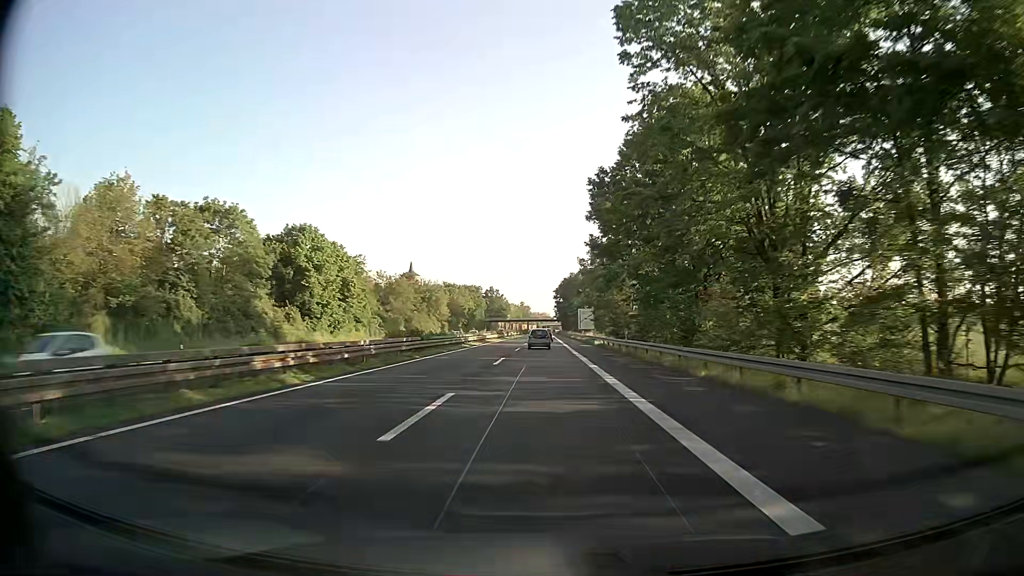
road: trunk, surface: asphalt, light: Day
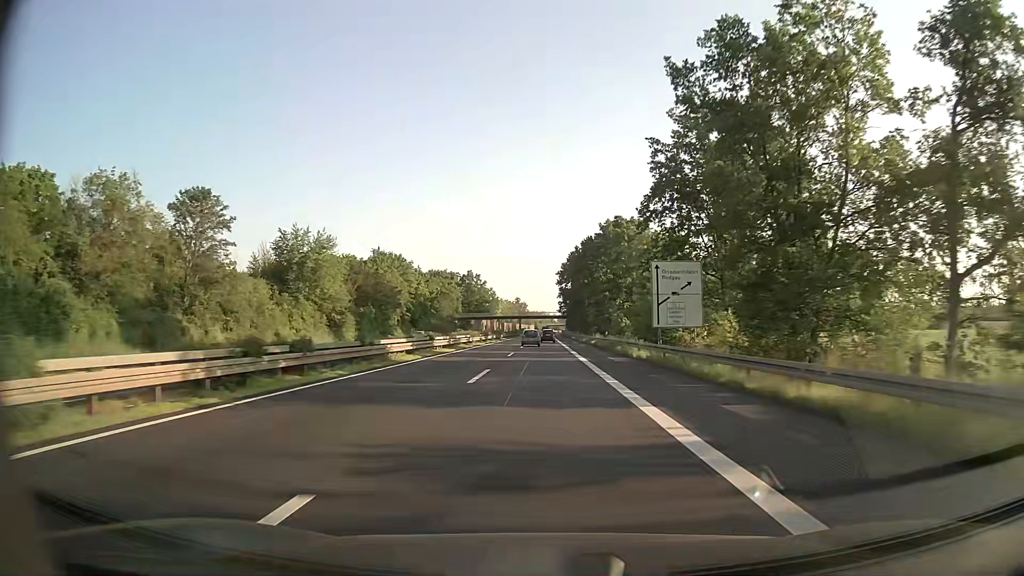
(0.0, +81.0) m; 0°
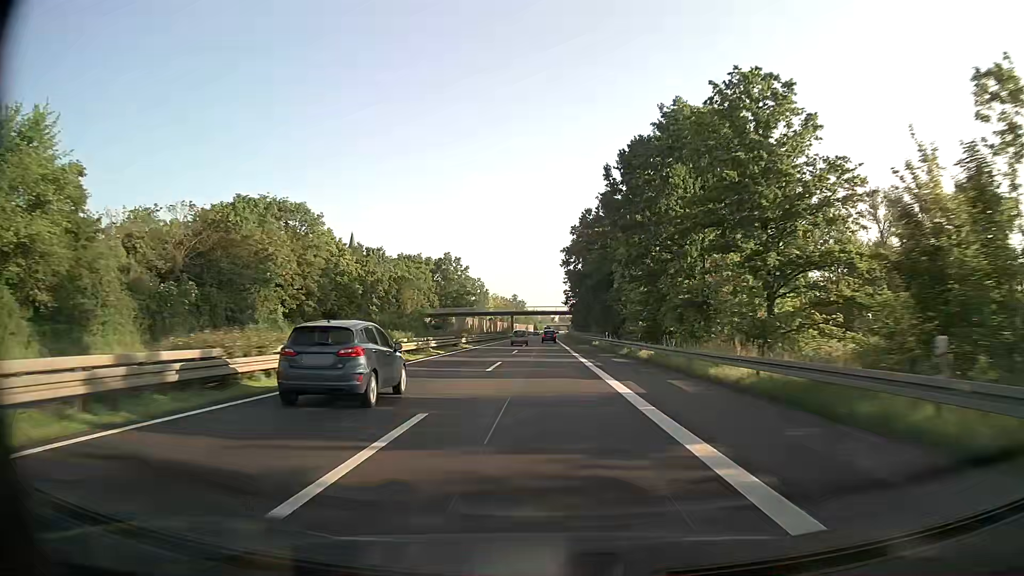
(-0.1, +48.7) m; 0°
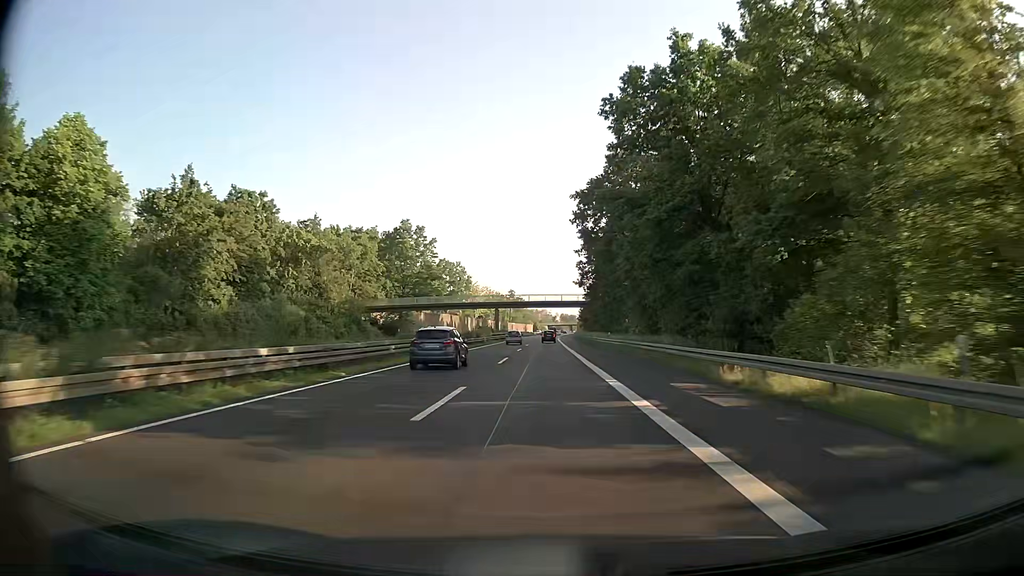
(-0.1, +48.8) m; 0°
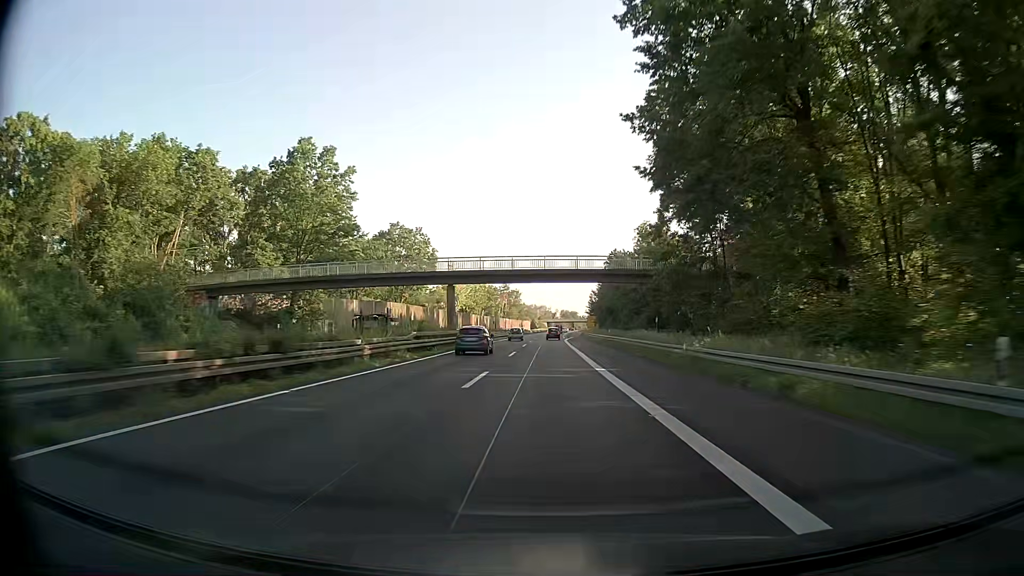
(-0.1, +48.8) m; 0°
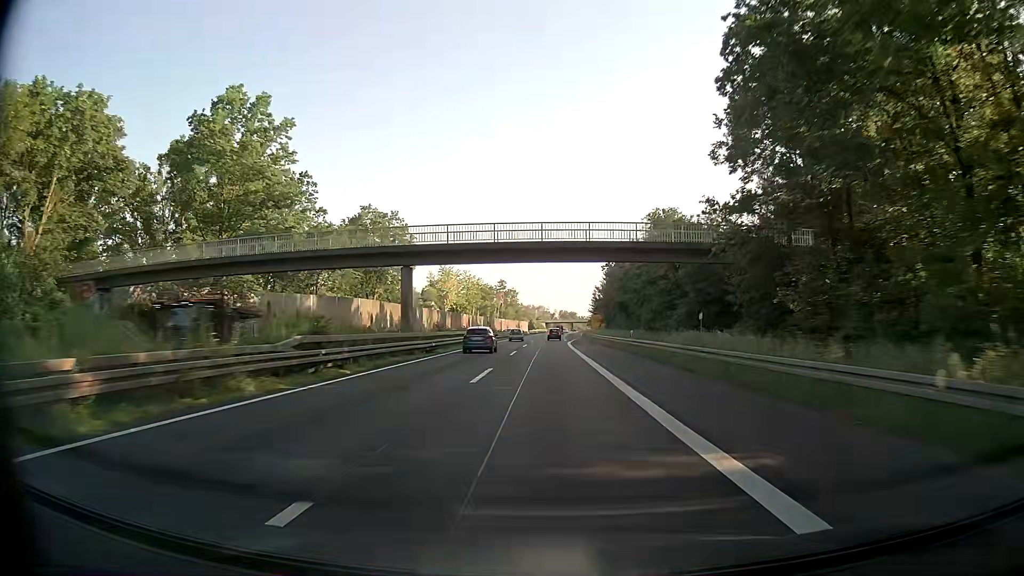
(0.0, +16.3) m; 0°
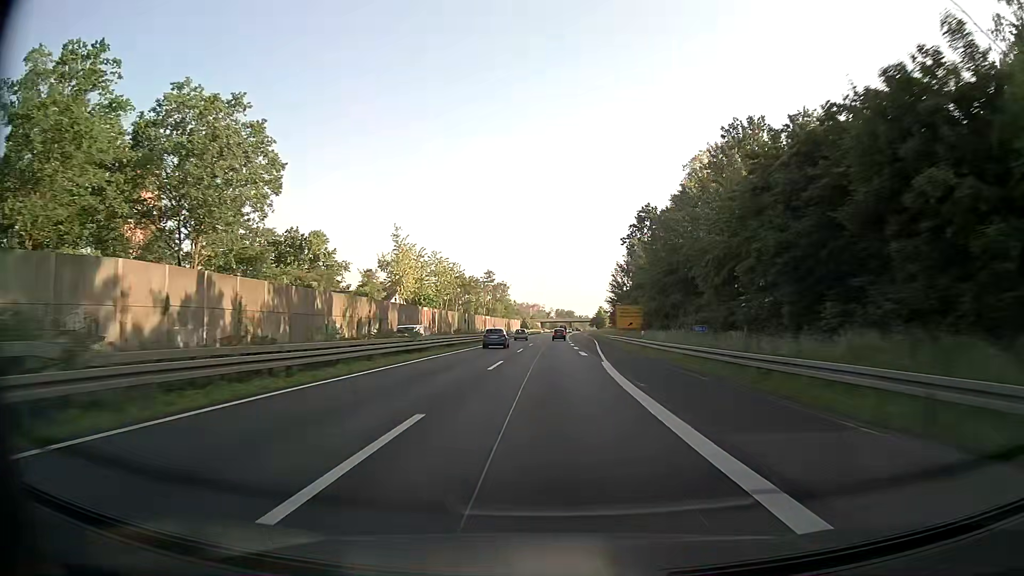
(+0.1, +48.8) m; 0°
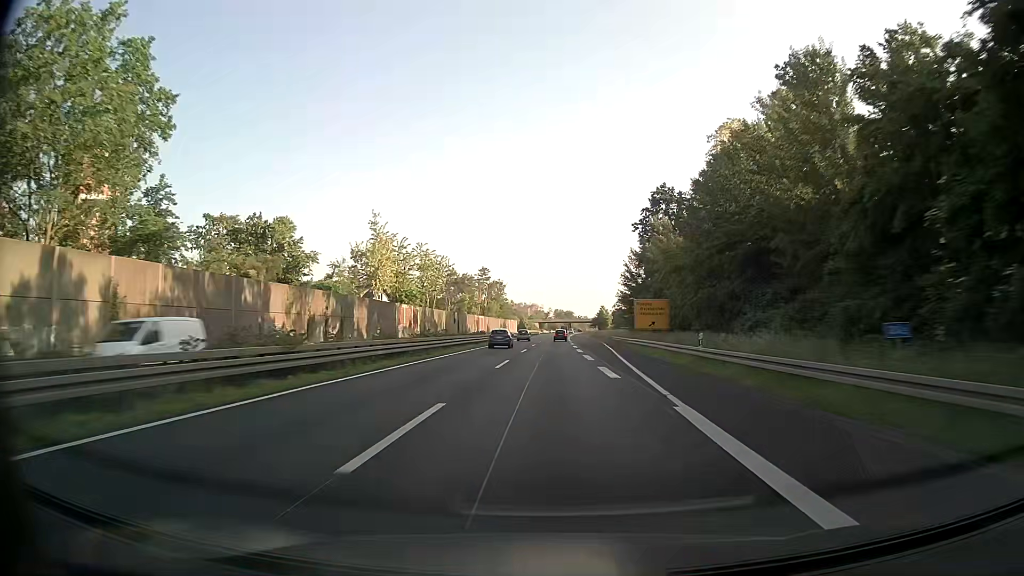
(+0.1, +16.3) m; 0°
(0, +10) (0, +20) (0, +30) (0, +40) (0, +50) (+1, +60) (+1, +70) (+1, +80) (+1, +90) (+2, +100) m
